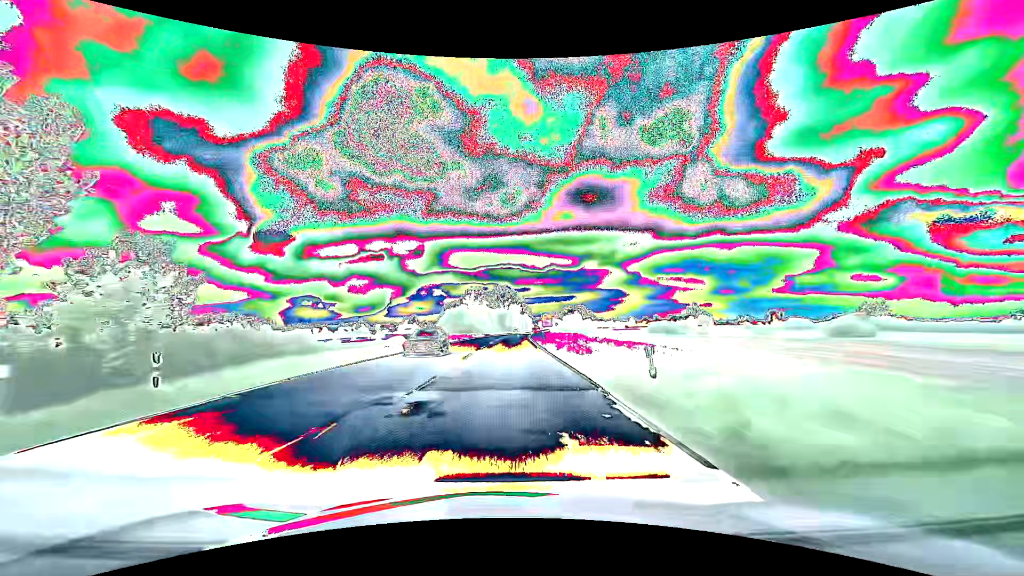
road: primary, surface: asphalt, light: Day
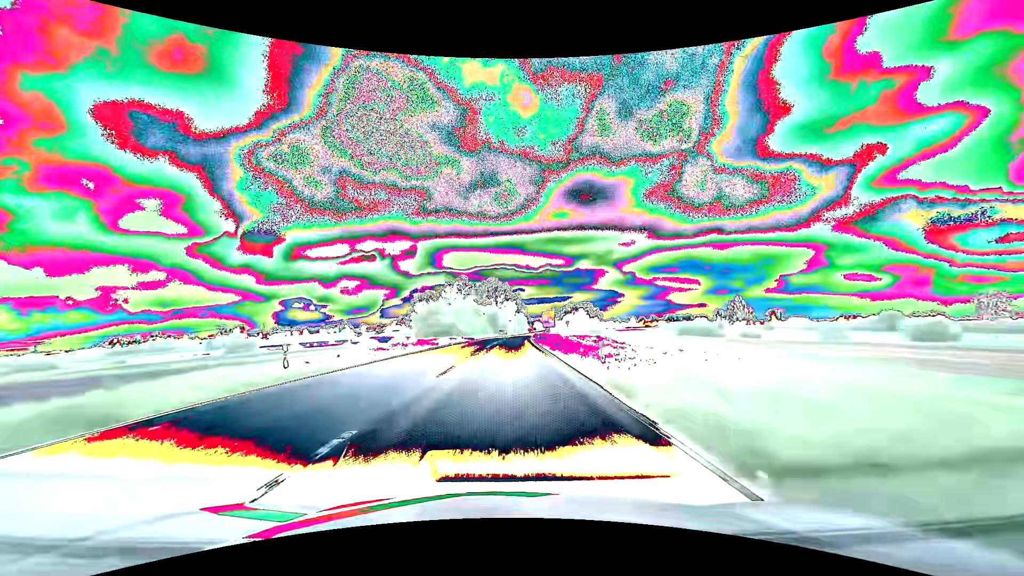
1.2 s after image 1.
(+0.2, +31.7) m; +1°
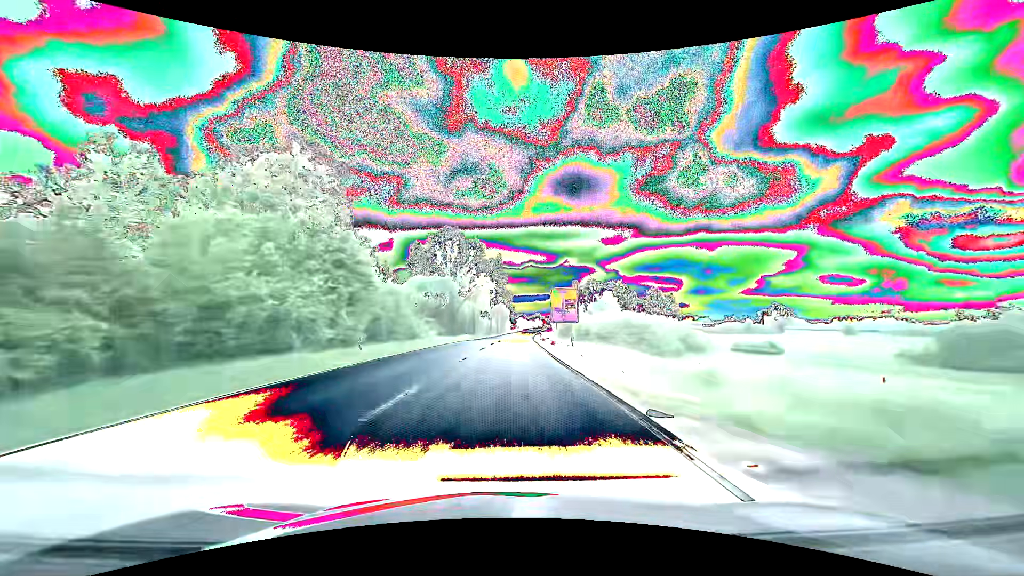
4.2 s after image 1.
(+1.6, +79.0) m; +2°
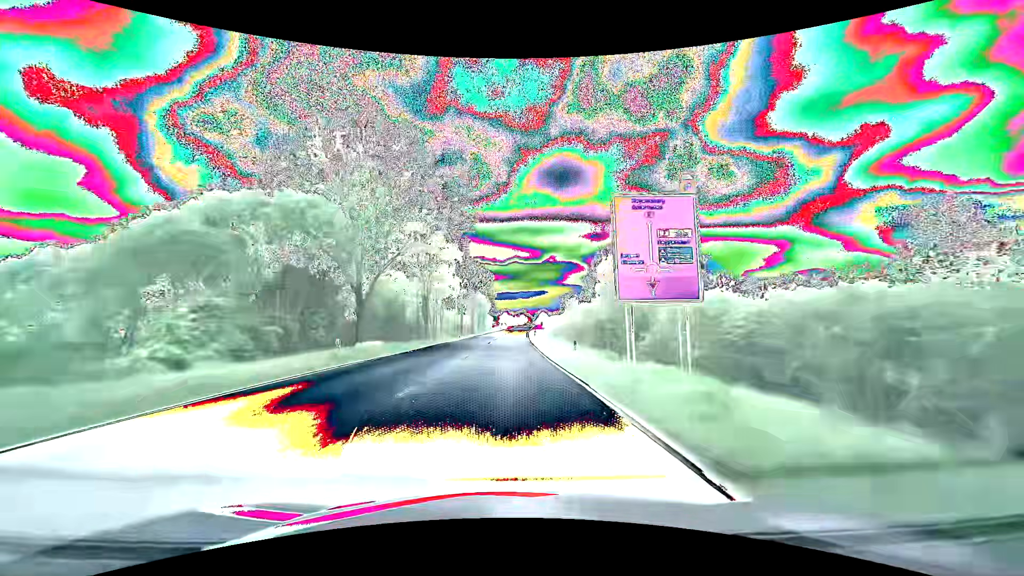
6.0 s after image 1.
(+0.8, +45.3) m; +2°
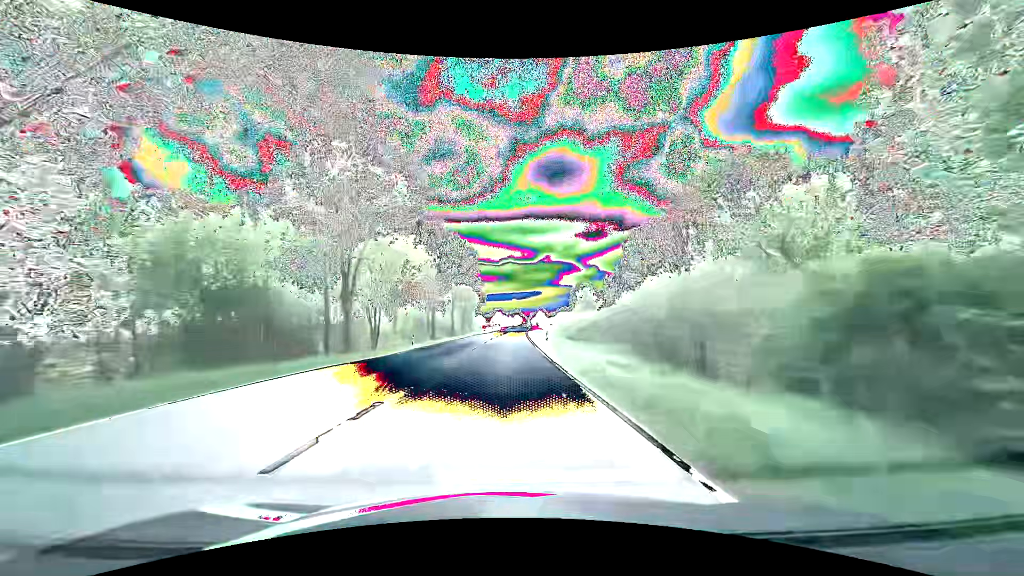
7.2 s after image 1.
(+0.2, +29.0) m; +1°
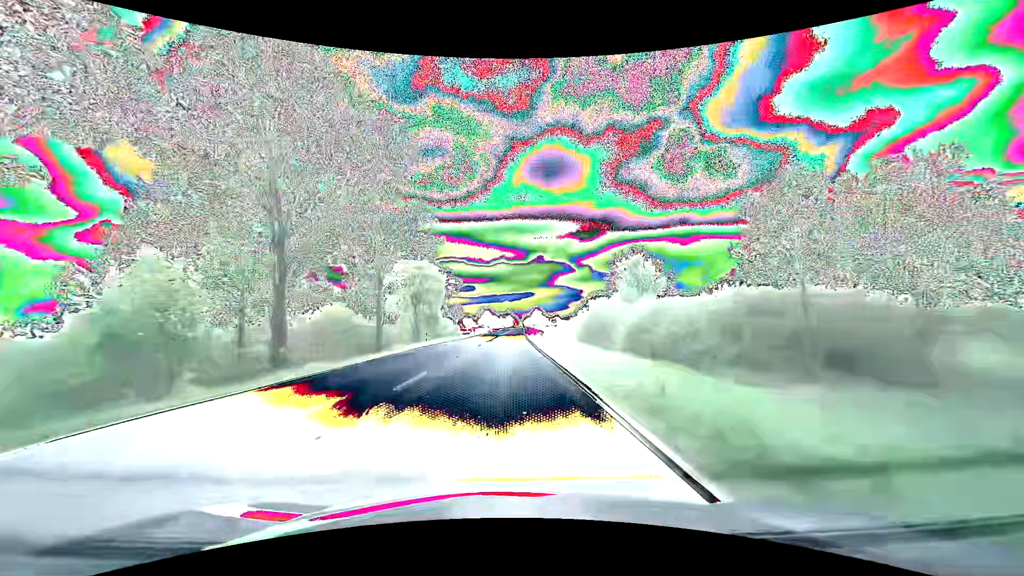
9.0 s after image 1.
(+0.3, +41.8) m; +1°
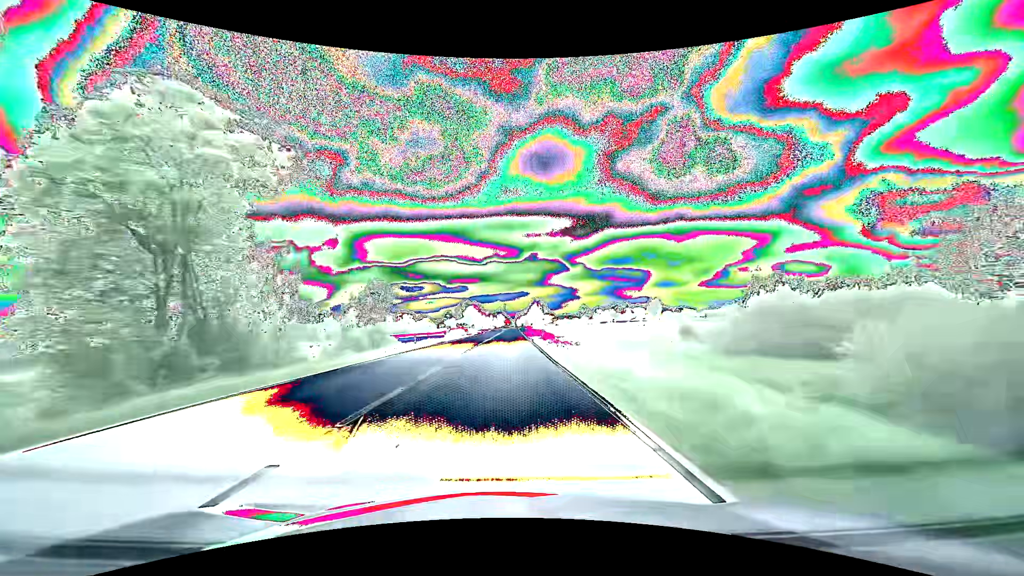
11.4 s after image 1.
(+0.3, +52.2) m; +1°
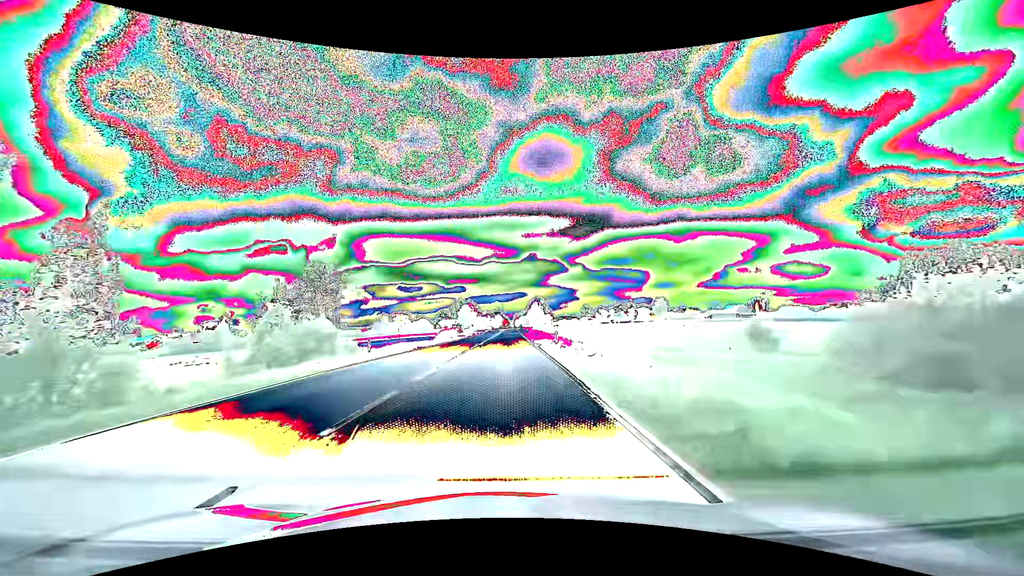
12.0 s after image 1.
(0.0, +12.4) m; 0°
(0, +10) (0, +20) (0, +30) (0, +40) (0, +50) (0, +60) (0, +70) (0, +80) (0, +90) (0, +100) m
